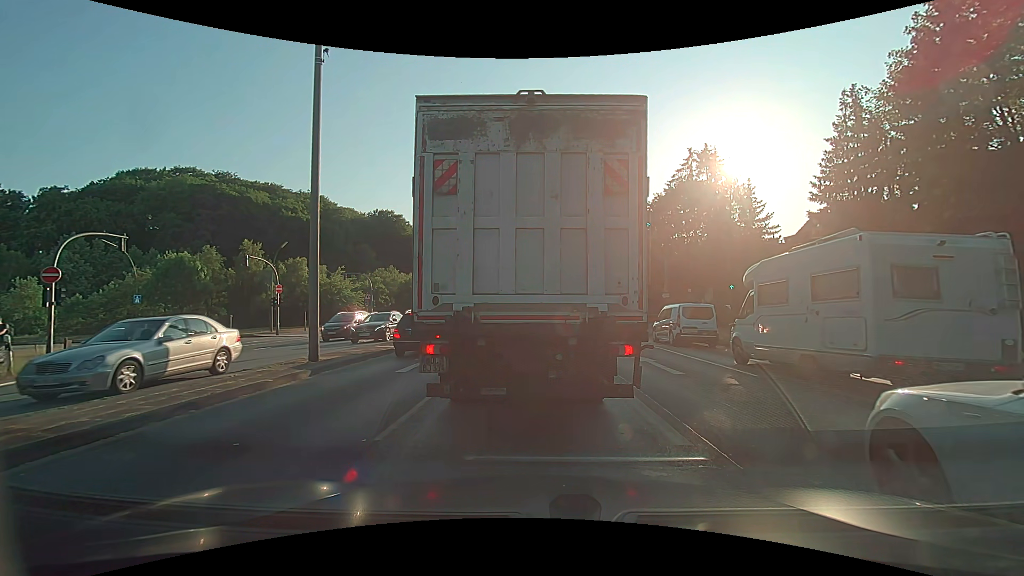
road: primary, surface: asphalt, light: Day
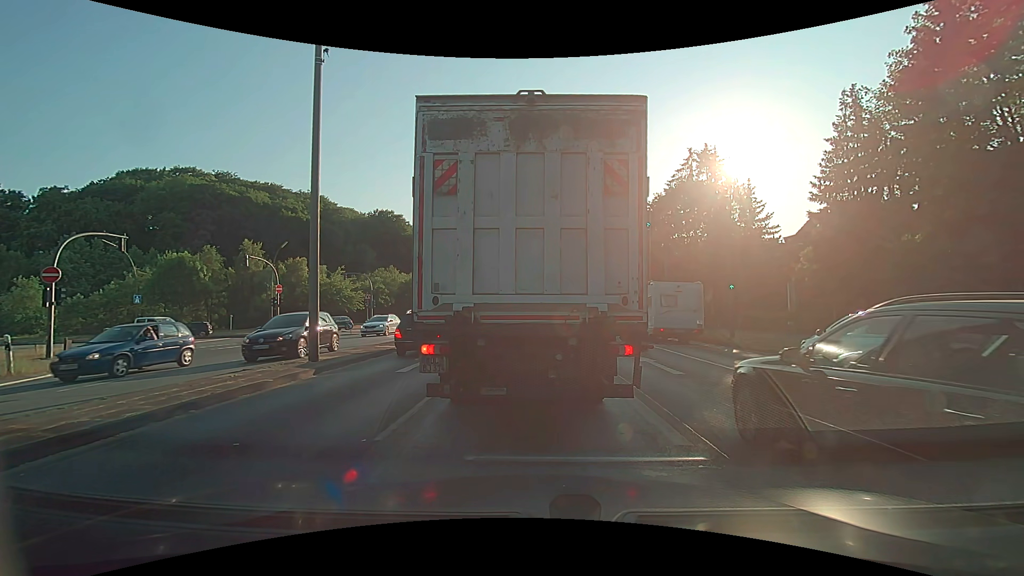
(0.0, 0.0) m; 0°
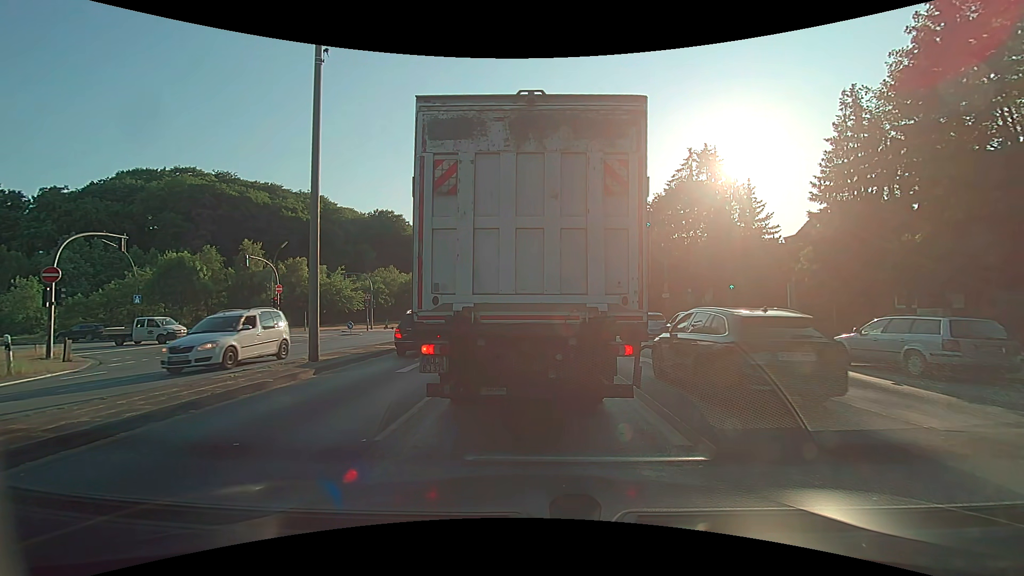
(0.0, 0.0) m; 0°
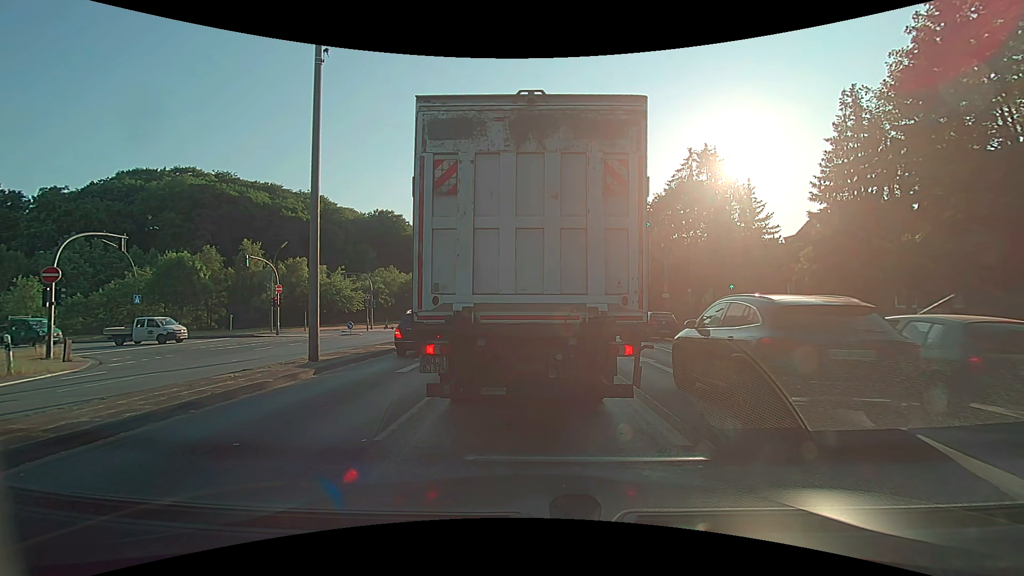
(0.0, 0.0) m; 0°
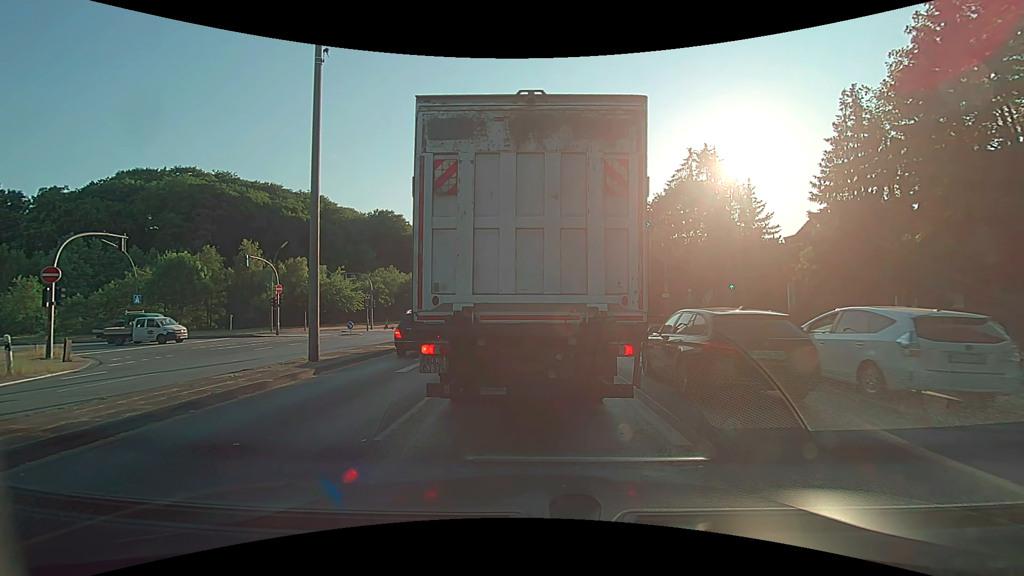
(0.0, 0.0) m; 0°
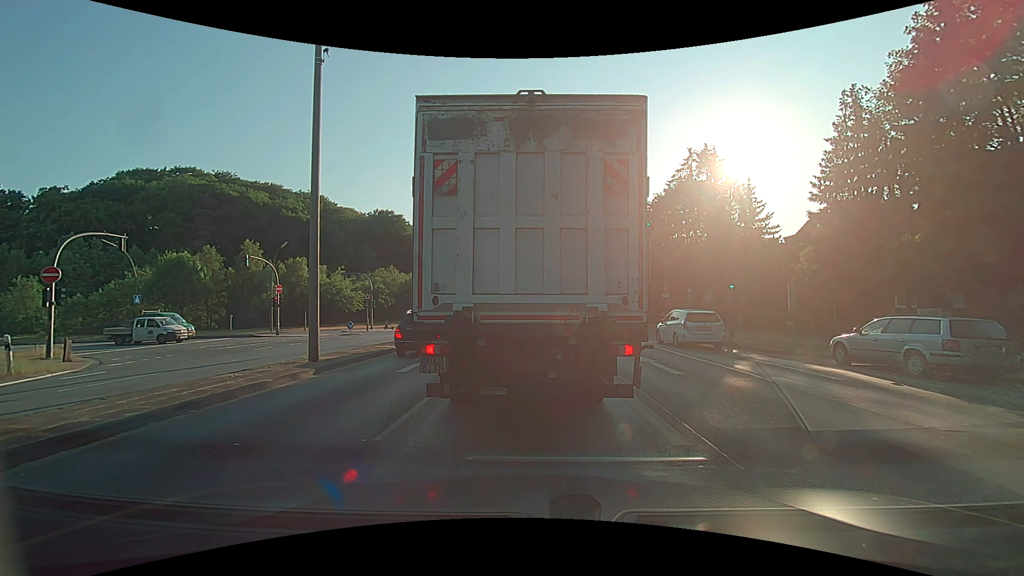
(0.0, 0.0) m; 0°
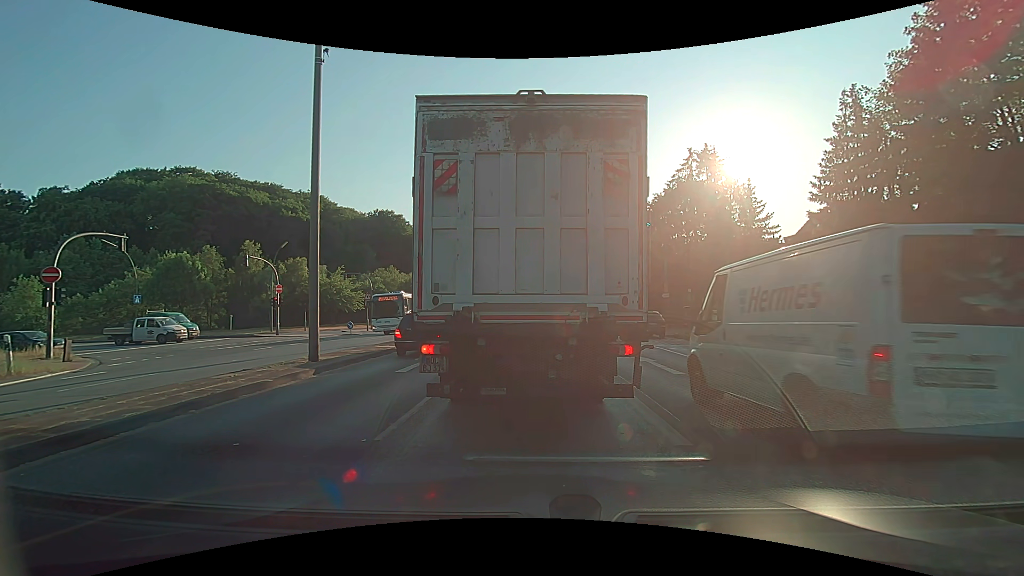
(0.0, 0.0) m; 0°
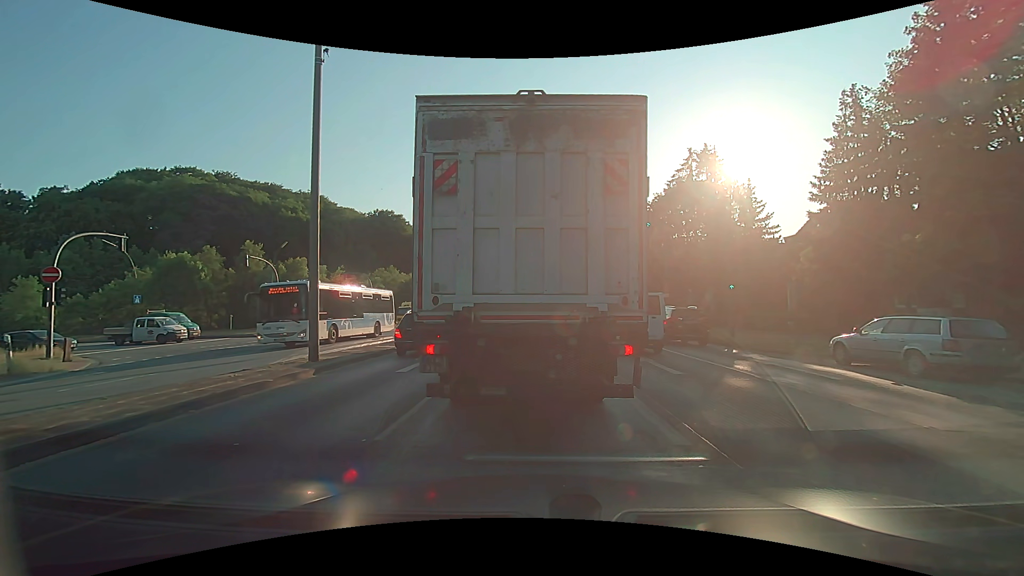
(0.0, 0.0) m; 0°
(0, +10) (+1, +20) (+2, +30) (0, +40) (-7, +47) (-16, +51) (-26, +53) (-36, +53) (-46, +53) (-56, +53) m
